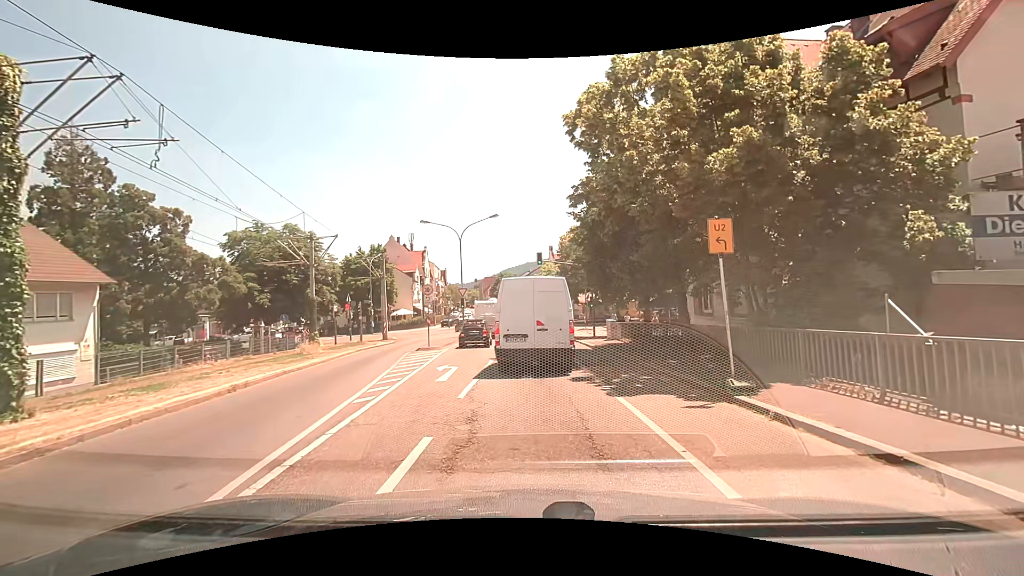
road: tertiary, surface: asphalt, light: Day
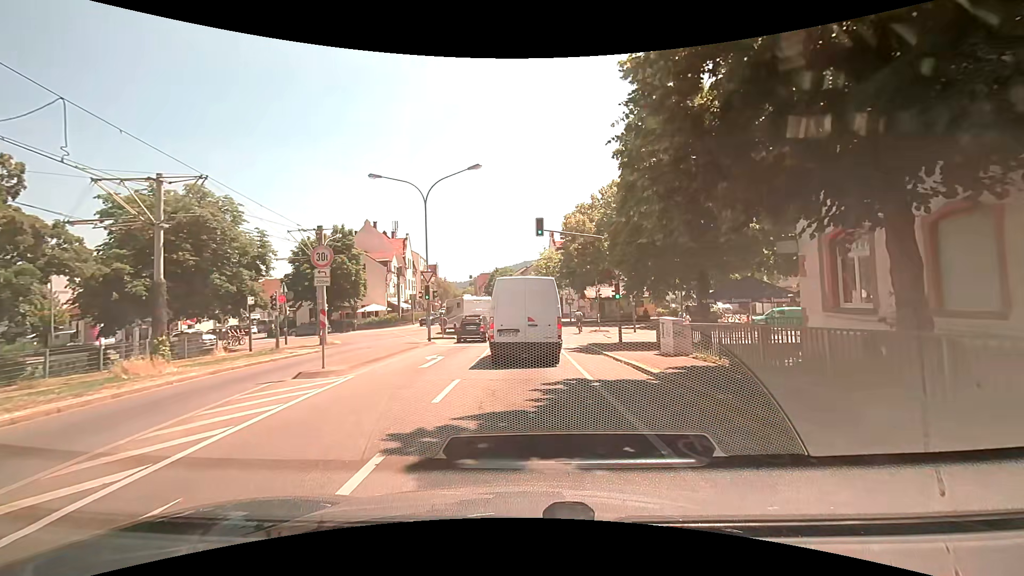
(0.0, +12.8) m; 0°
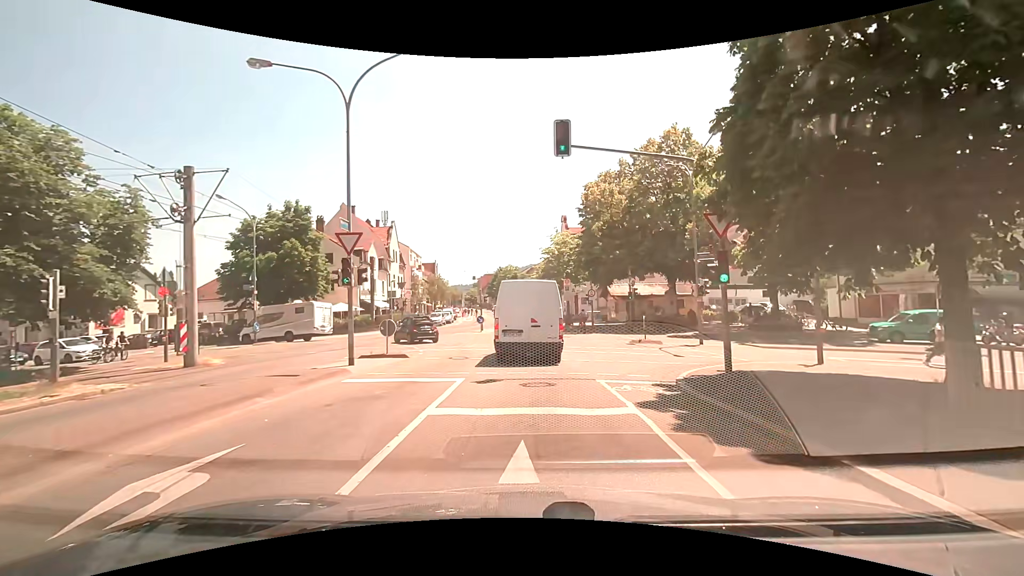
(-0.2, +13.3) m; -1°
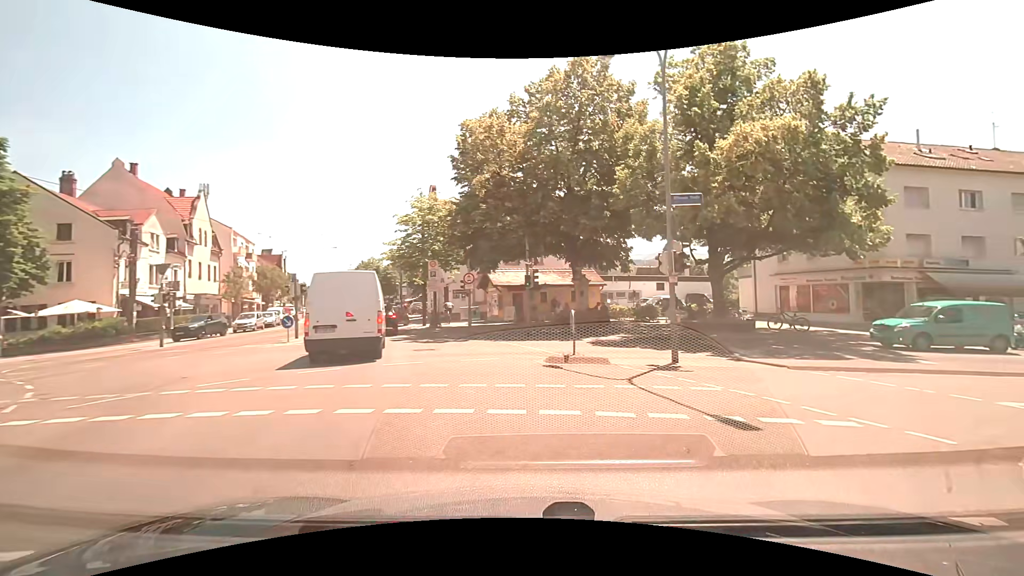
(+0.8, +13.0) m; +17°
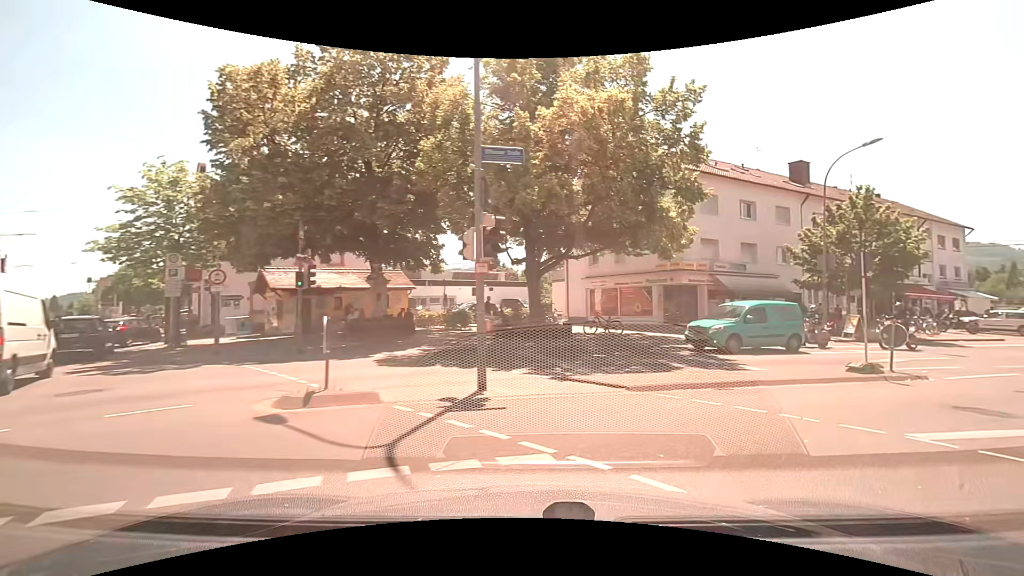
(+0.7, +4.7) m; +20°
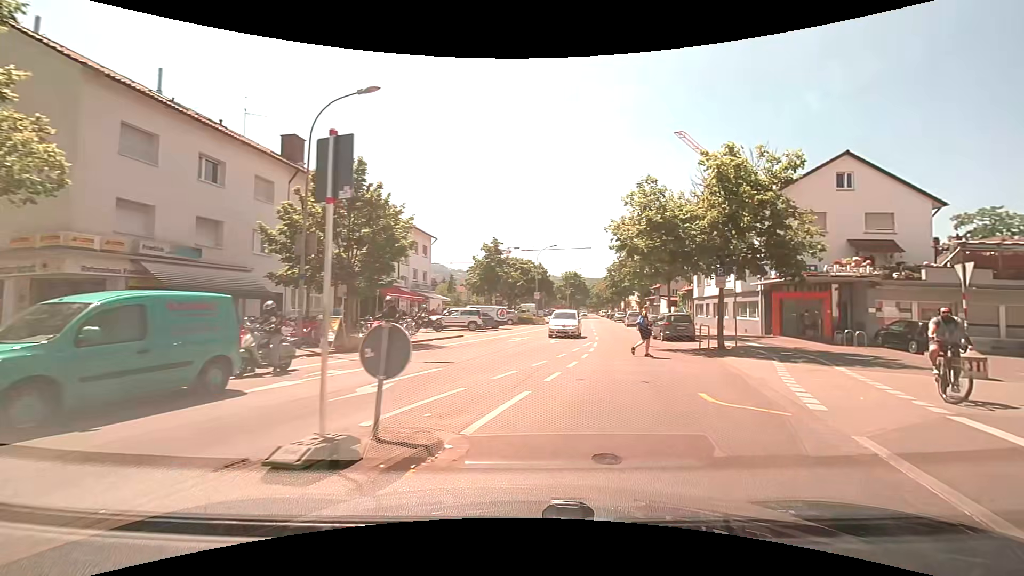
(+4.1, +9.4) m; +49°
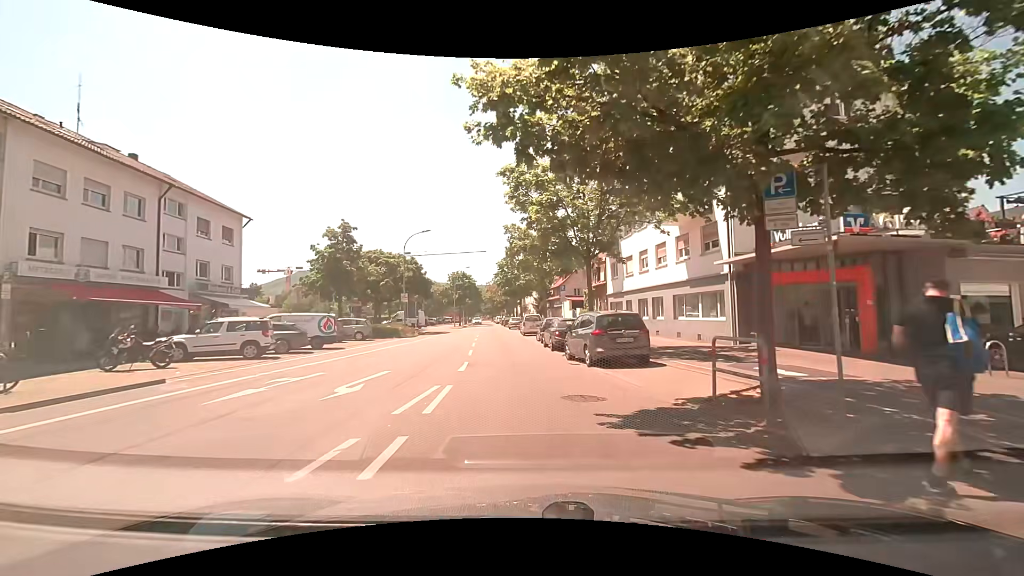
(+2.9, +15.0) m; +12°
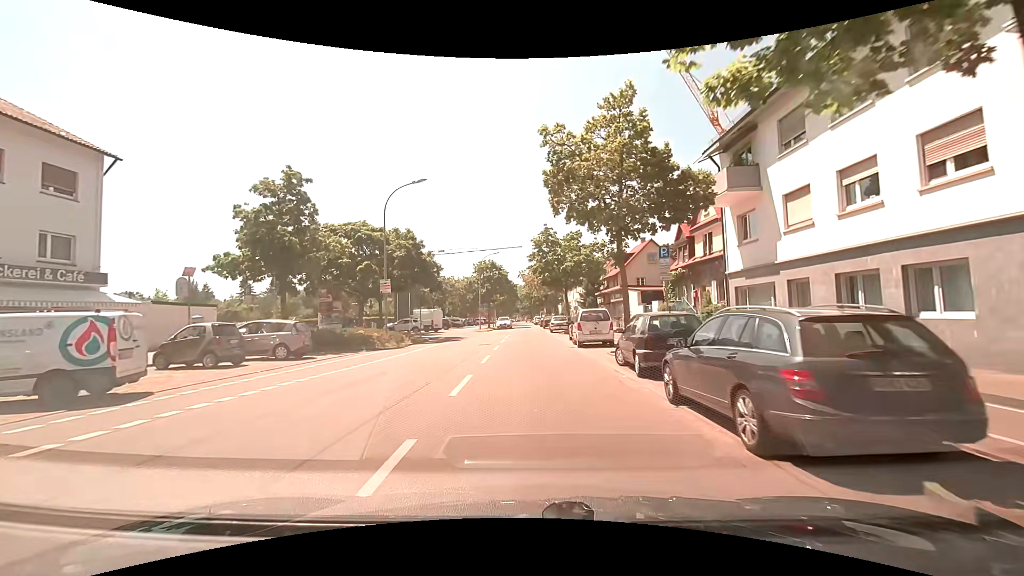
(-0.6, +17.1) m; -5°
(0, +10) (0, +20) (0, +30) (0, +40) (0, +50) (0, +60) (+1, +70) (+1, +80) (+1, +90) (+1, +100) m
